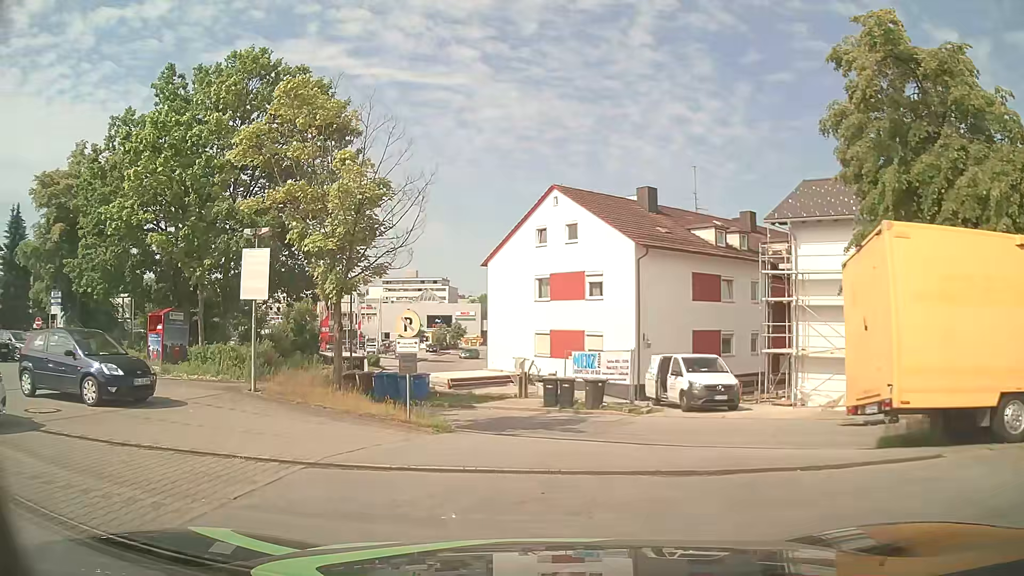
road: residential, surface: asphalt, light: Day
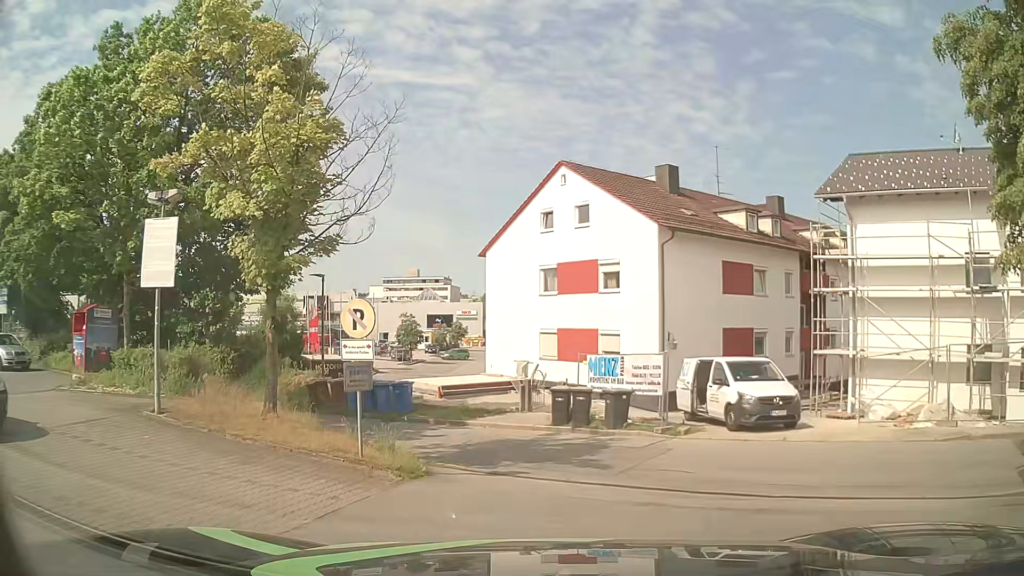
(-0.1, +4.7) m; -1°
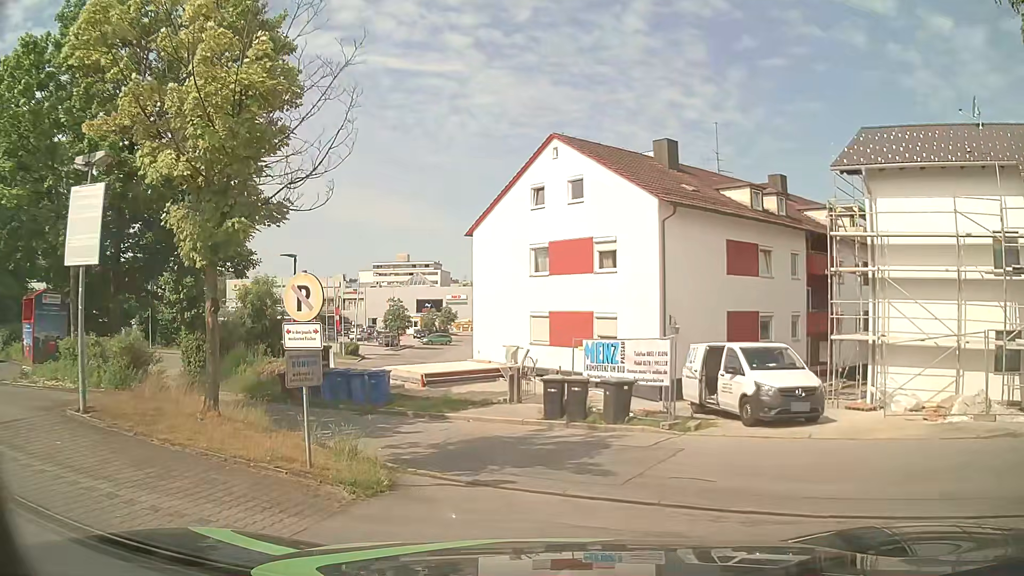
(0.0, +2.0) m; +1°
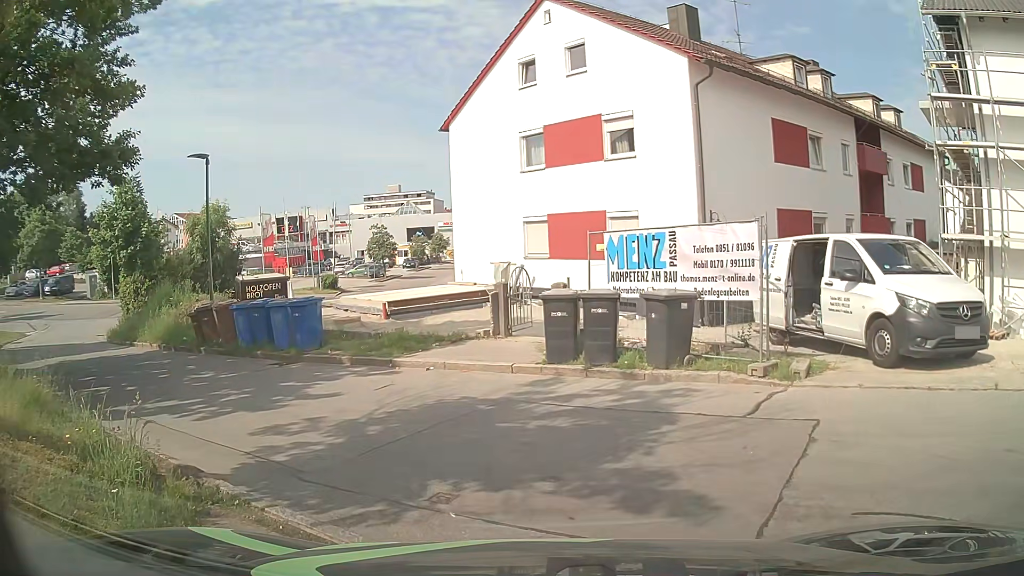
(+0.1, +5.9) m; 0°
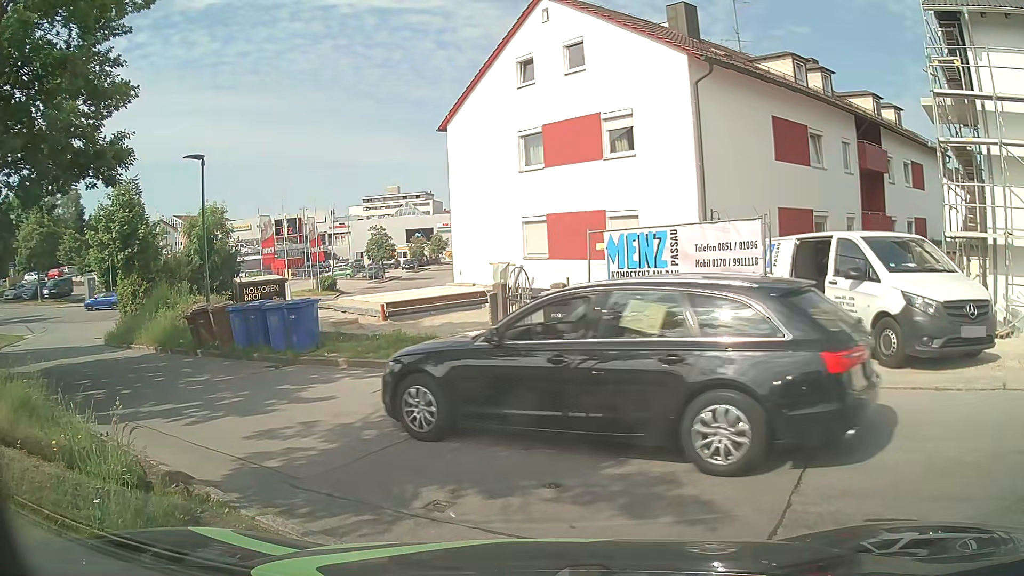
(0.0, +0.2) m; 0°
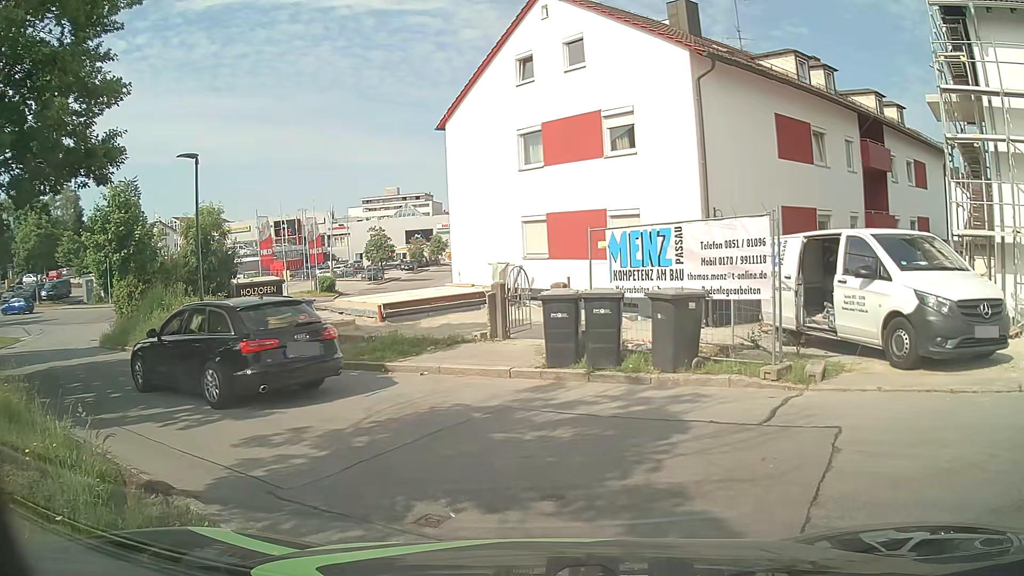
(0.0, +0.4) m; 0°
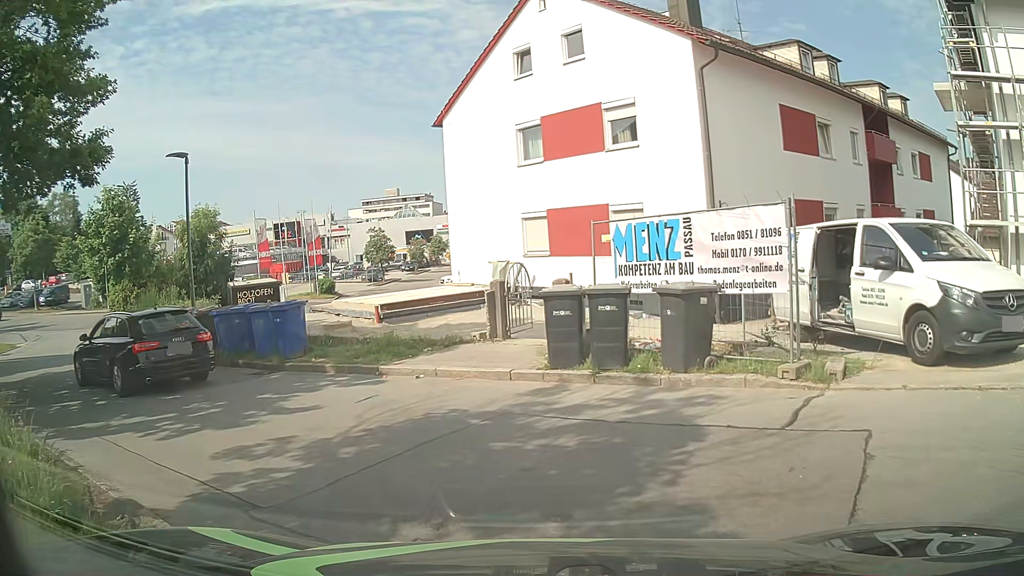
(0.0, +0.6) m; 0°
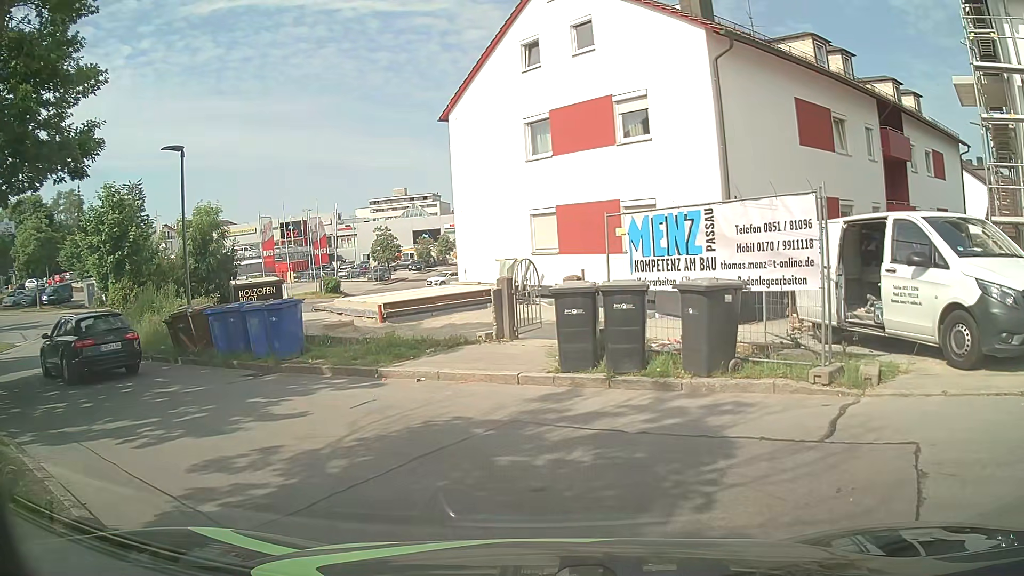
(0.0, +0.7) m; 0°
